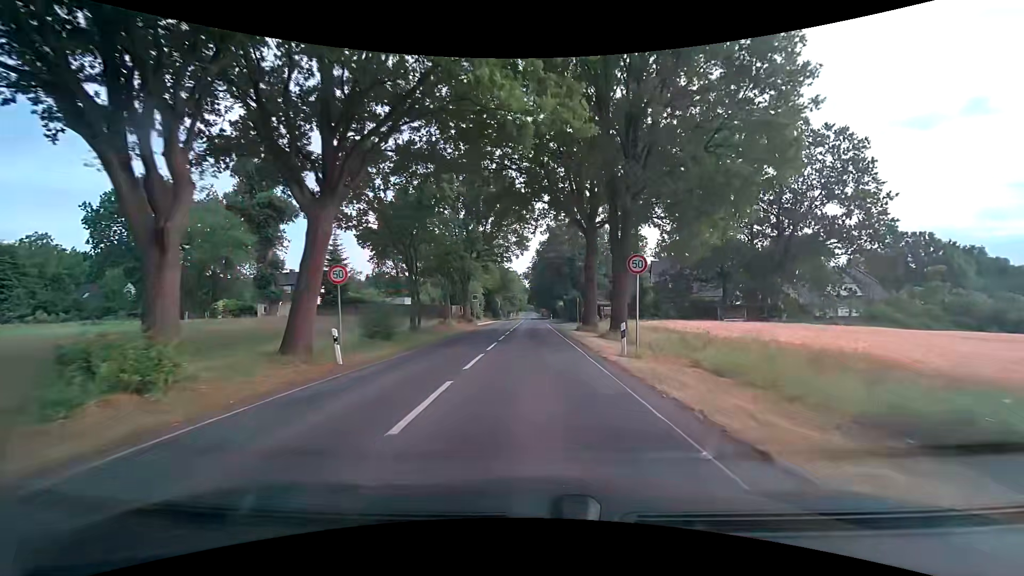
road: secondary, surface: asphalt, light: Day
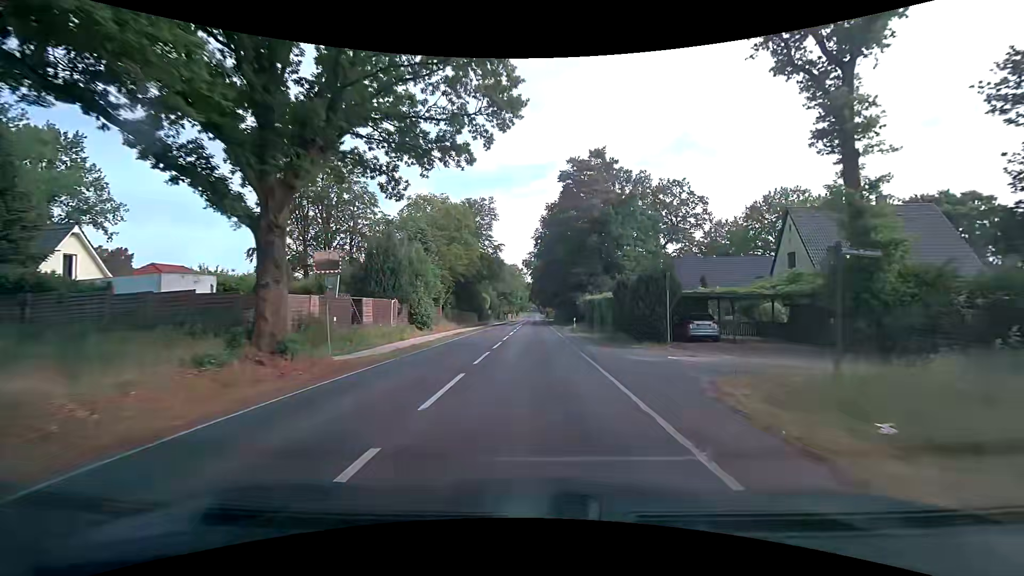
(-0.5, +40.3) m; -1°
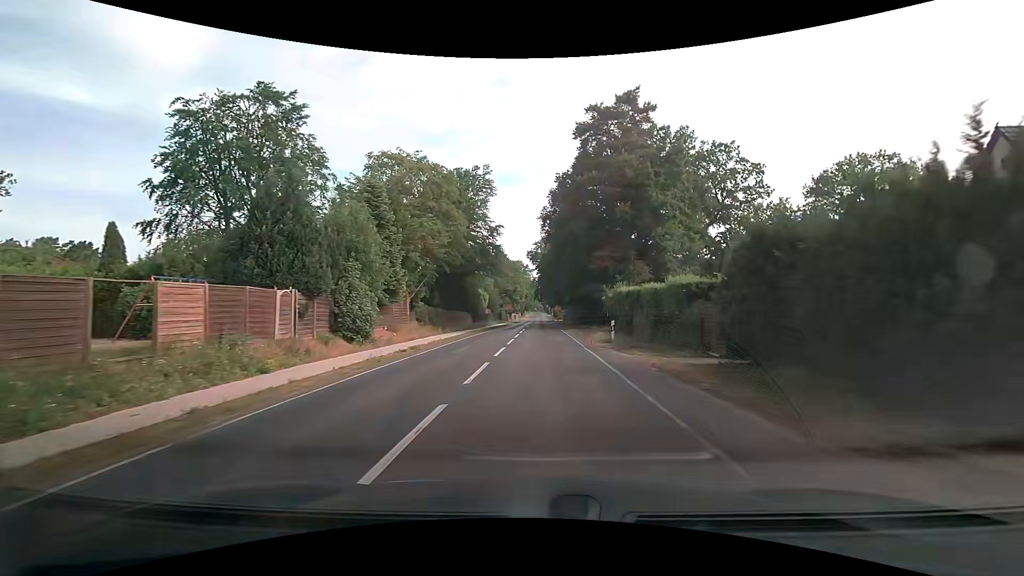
(-0.1, +15.8) m; 0°
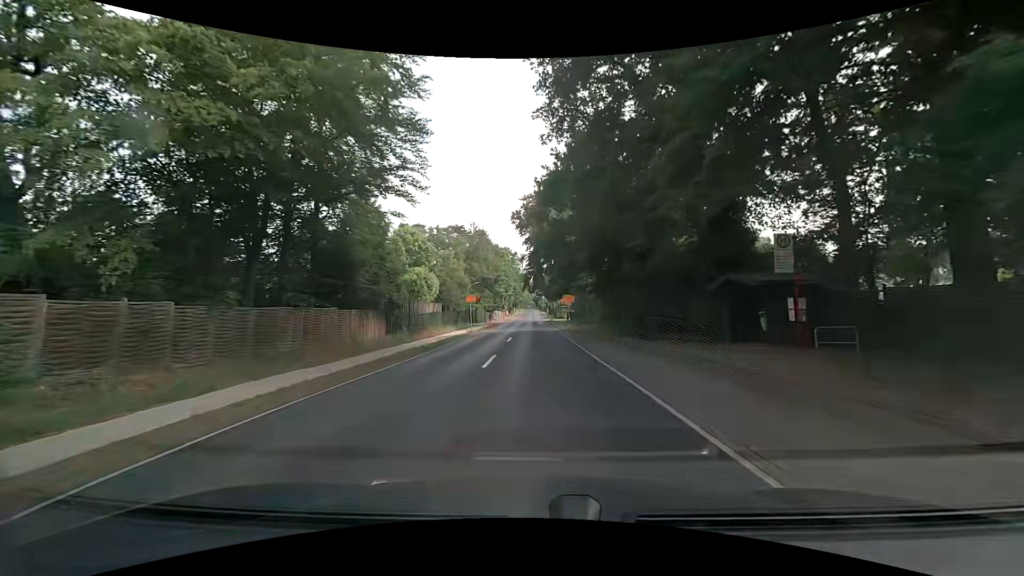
(0.0, +39.3) m; +1°
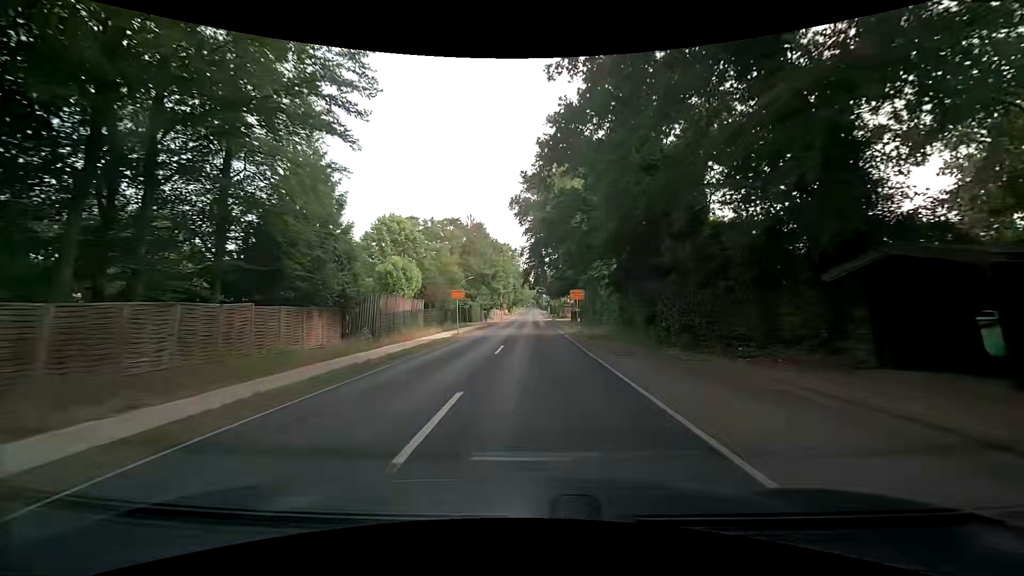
(0.0, +7.8) m; 0°
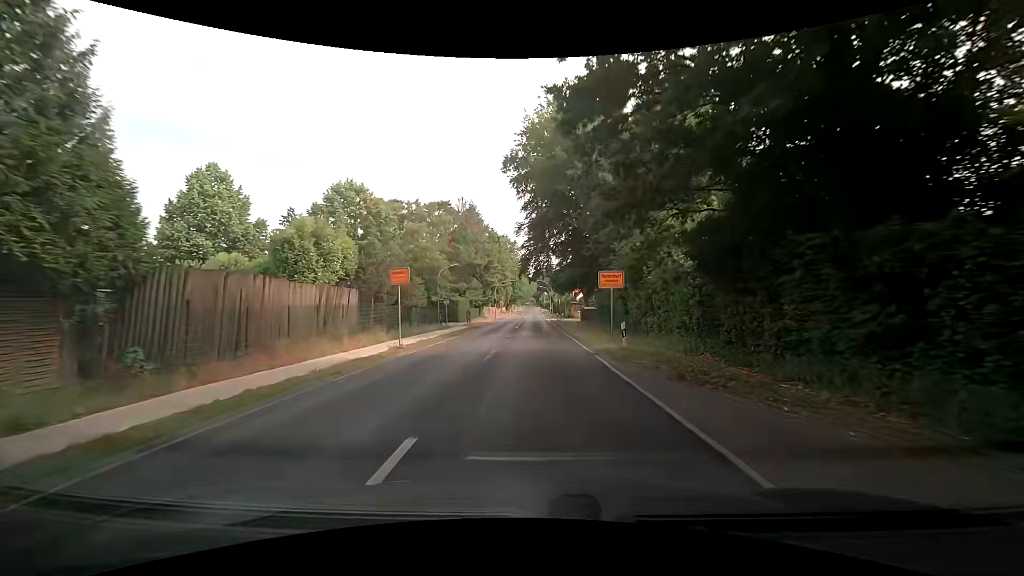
(-0.1, +15.0) m; 0°
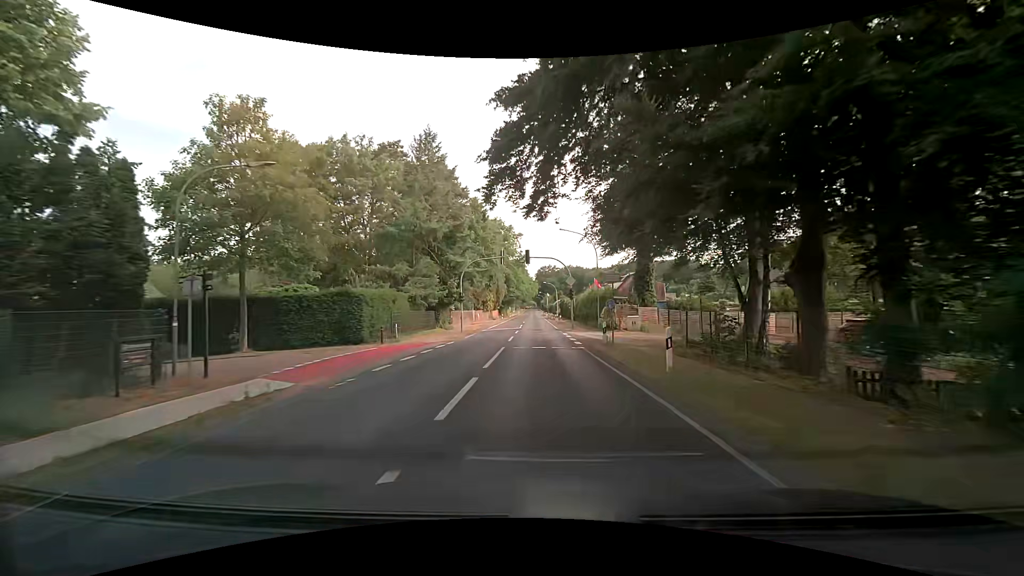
(-0.1, +37.1) m; 0°
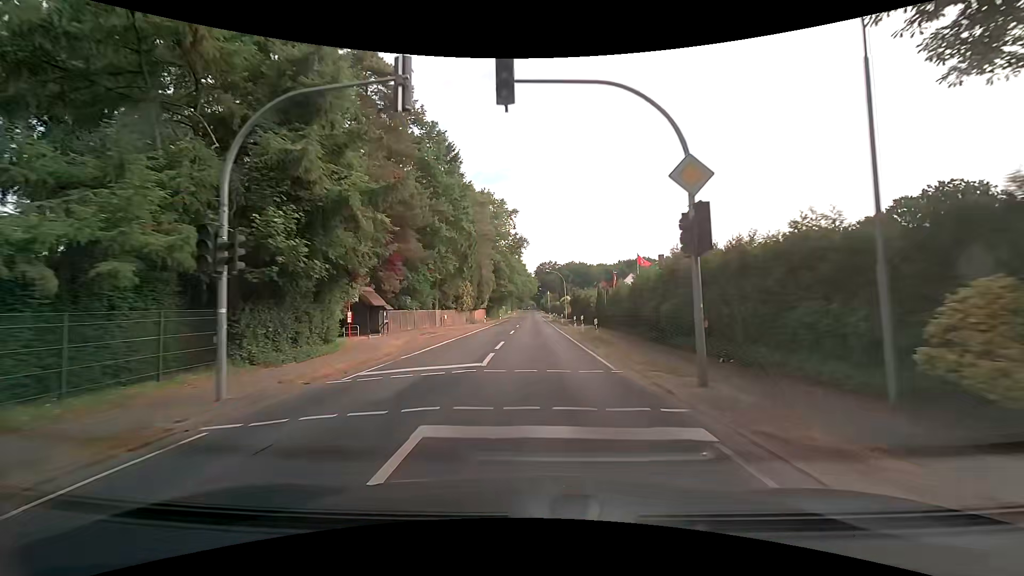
(0.0, +30.7) m; 0°
(0, +10) (0, +20) (0, +30) (0, +40) (0, +50) (0, +60) (0, +70) (0, +80) (0, +90) (0, +100) m
